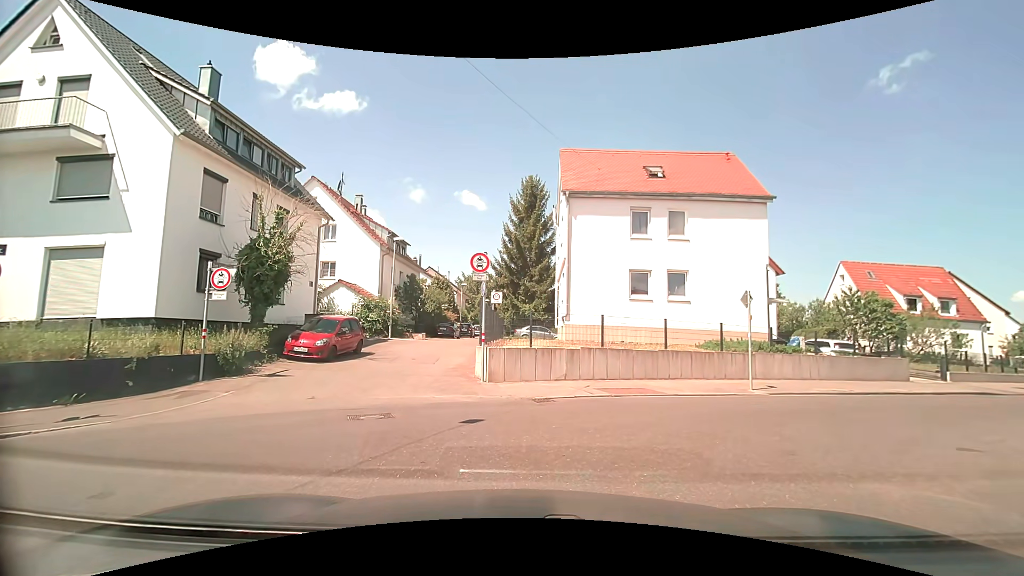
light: Day
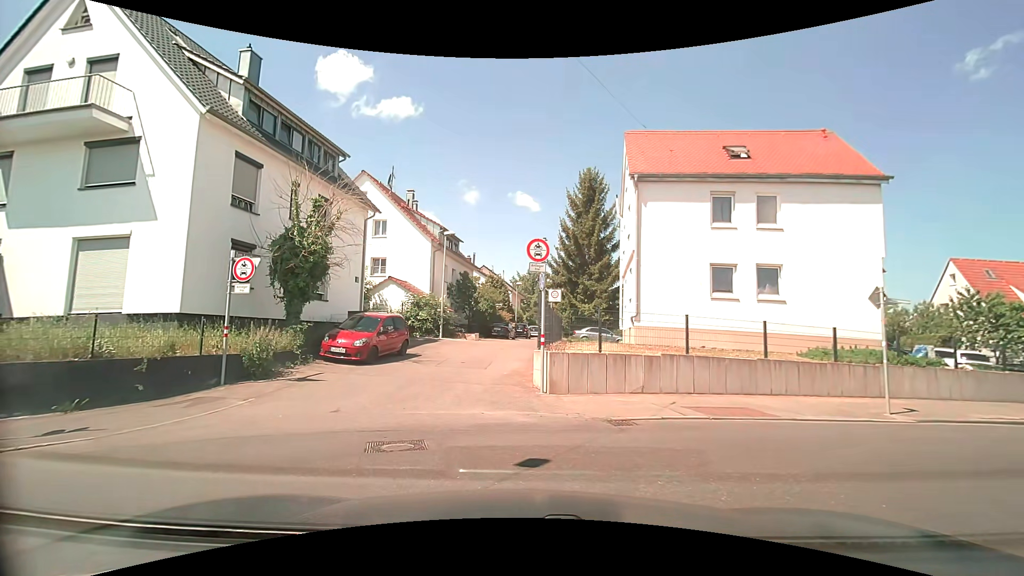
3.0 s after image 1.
(0.0, +2.5) m; -6°
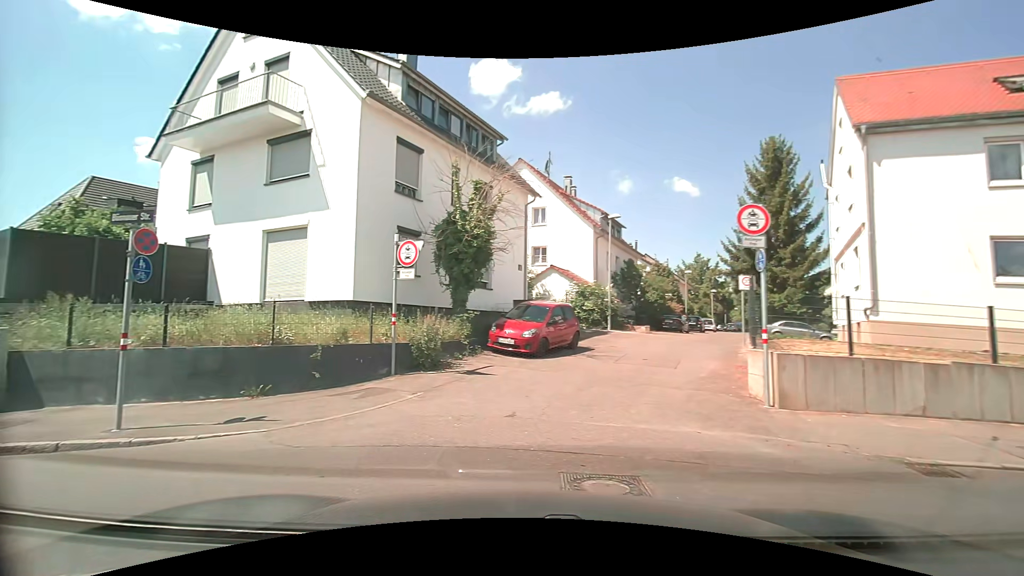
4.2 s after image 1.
(-0.3, +2.2) m; -20°
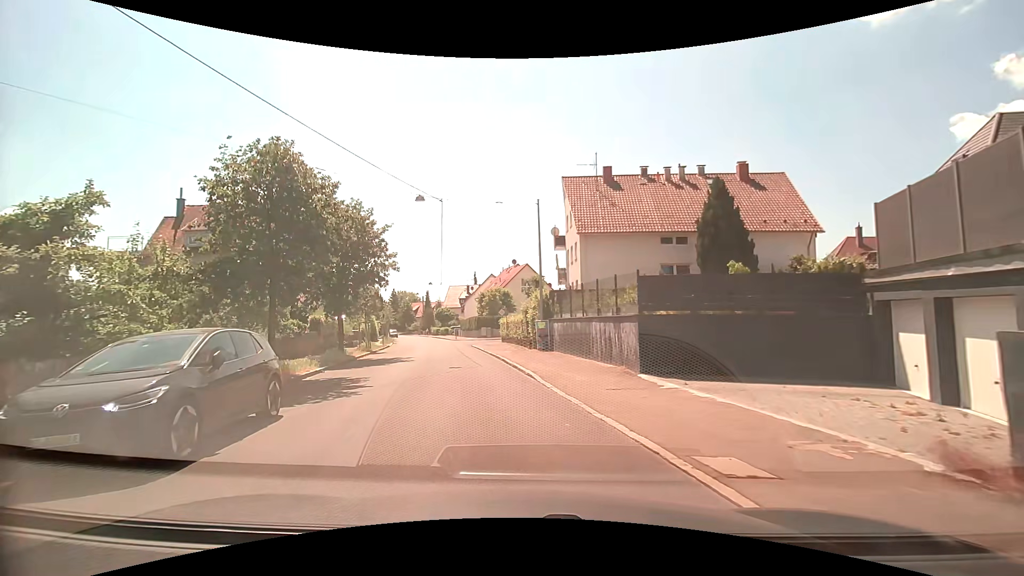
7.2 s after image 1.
(-7.7, +6.6) m; -78°
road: tertiary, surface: asphalt
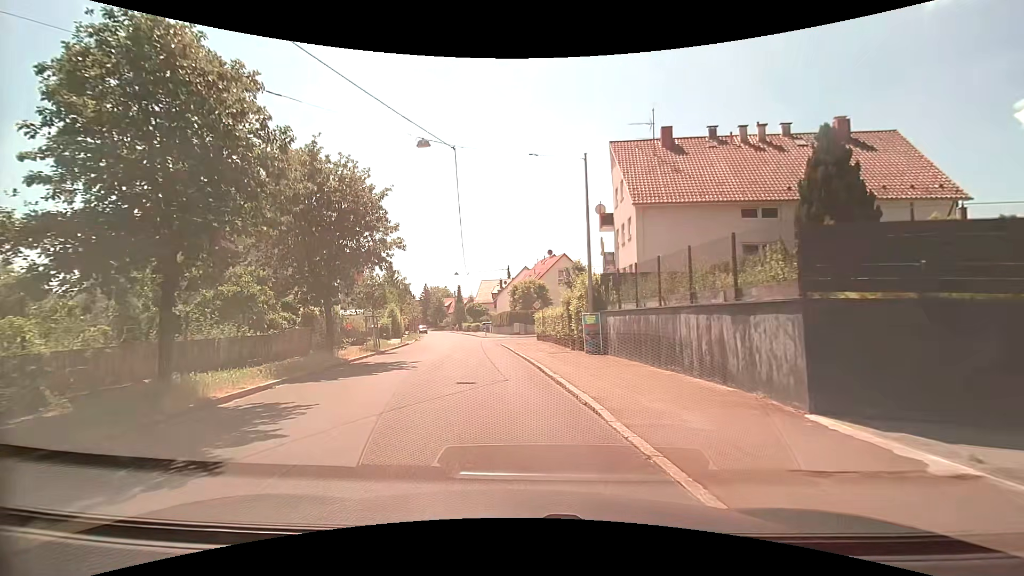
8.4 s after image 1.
(-0.3, +6.6) m; -4°
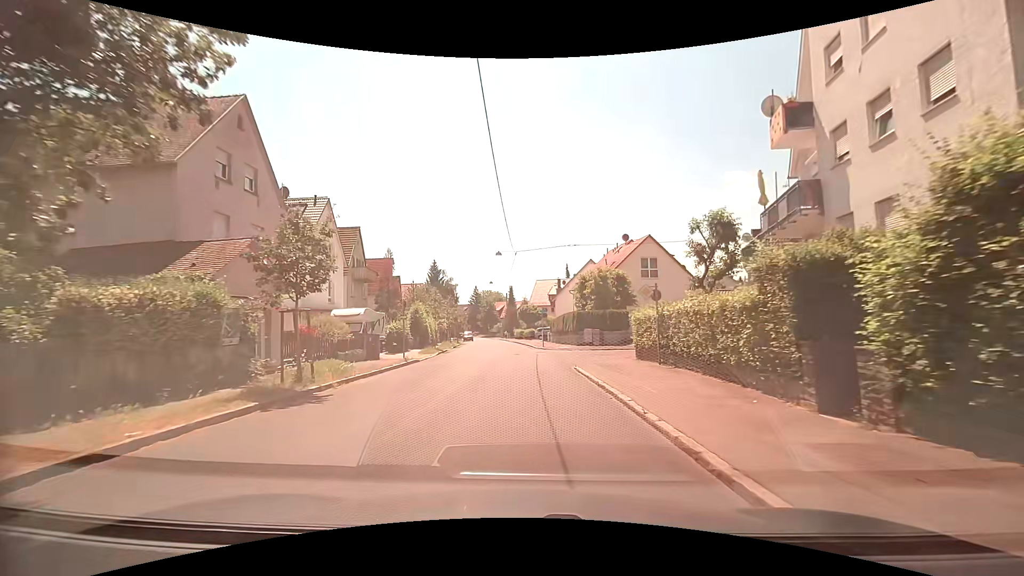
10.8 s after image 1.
(-1.4, +17.3) m; -7°
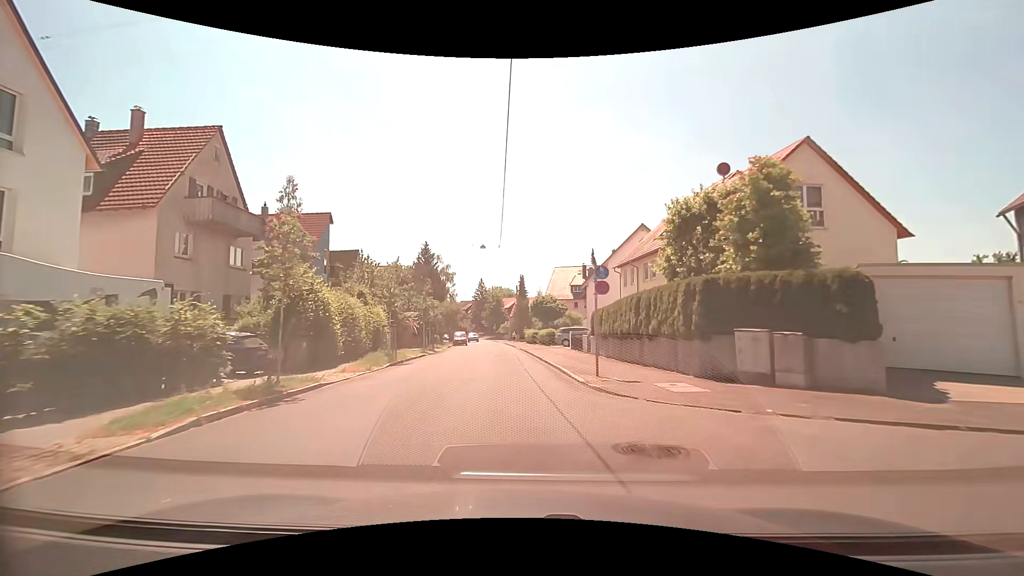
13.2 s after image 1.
(-0.1, +26.2) m; -1°
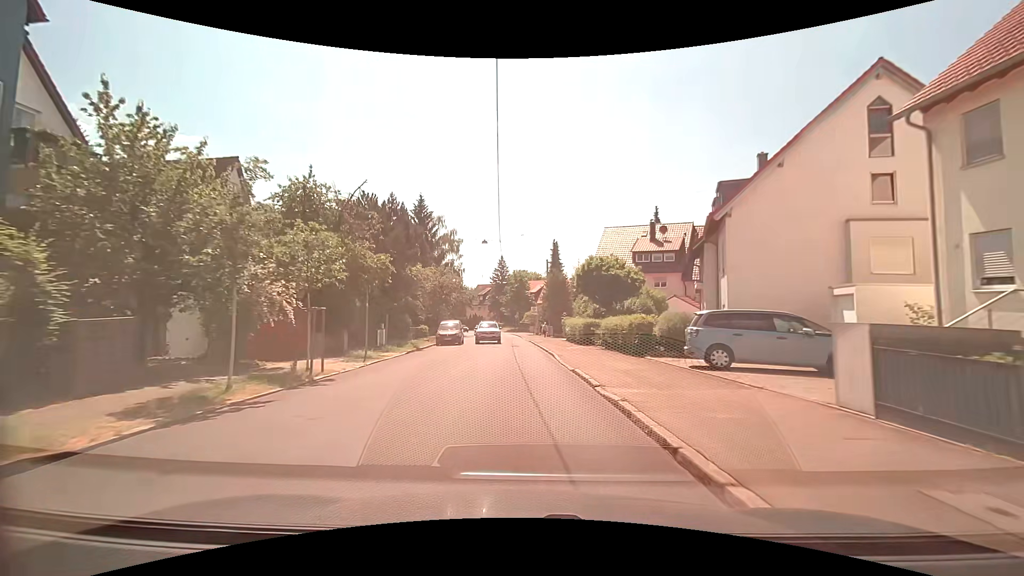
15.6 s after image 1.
(-1.0, +28.6) m; -3°
(0, +10) (0, +20) (-1, +30) (-1, +40) (-2, +50) (-3, +60) (-3, +70) (-4, +80) (-6, +90) (-9, +99) m
